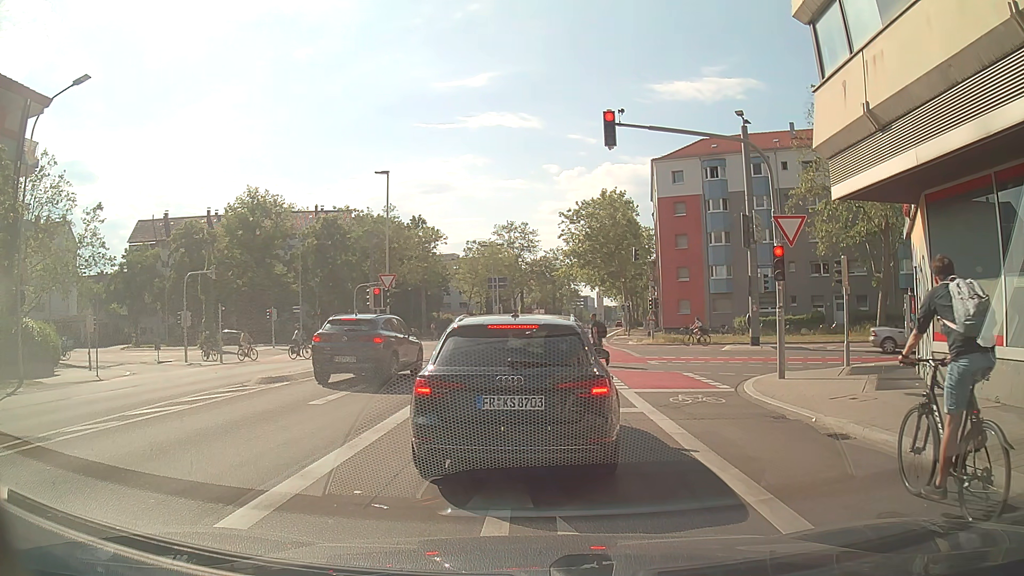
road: secondary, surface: asphalt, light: Day
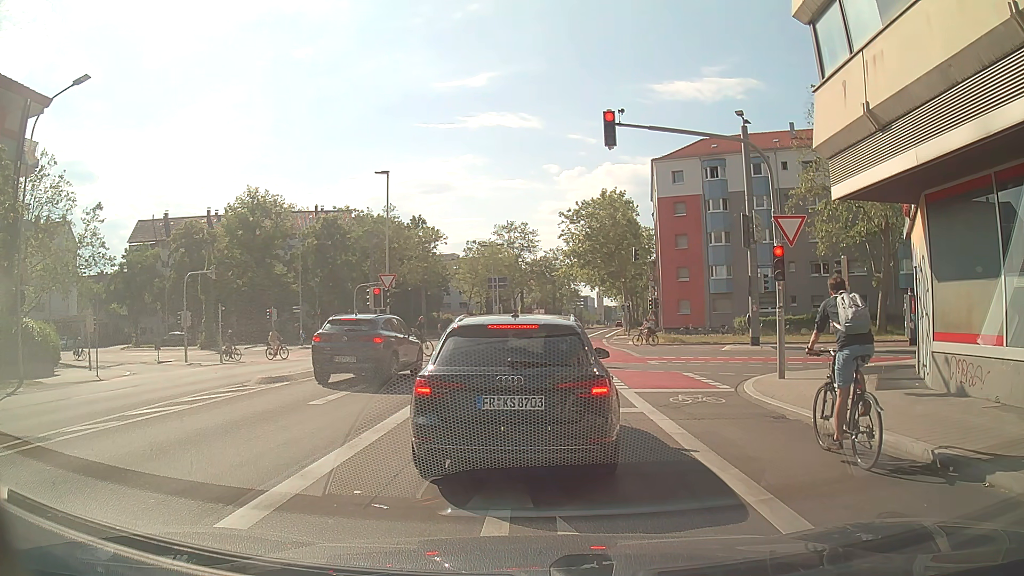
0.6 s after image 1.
(0.0, 0.0) m; 0°
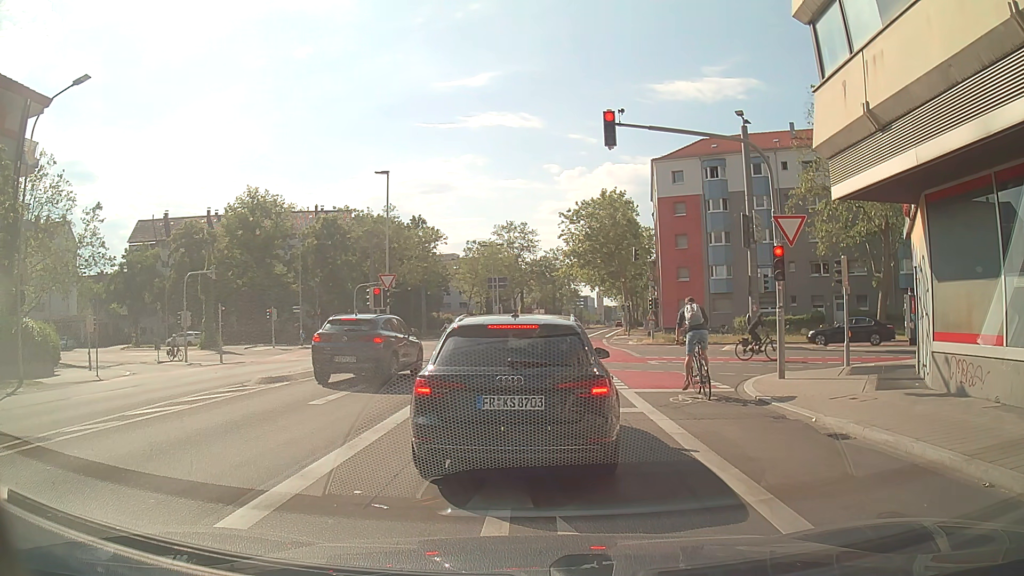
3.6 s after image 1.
(0.0, 0.0) m; 0°
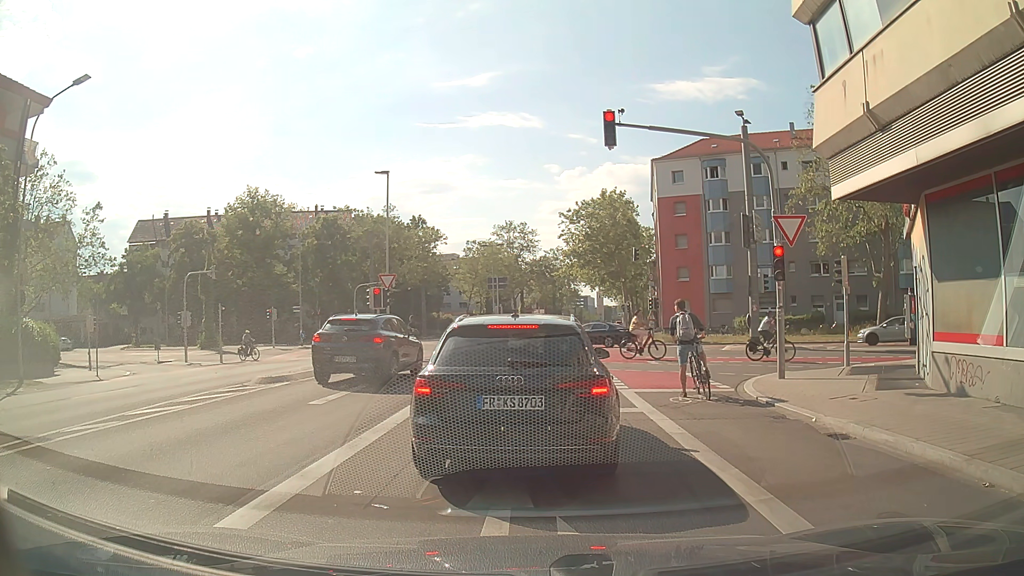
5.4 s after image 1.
(0.0, 0.0) m; 0°
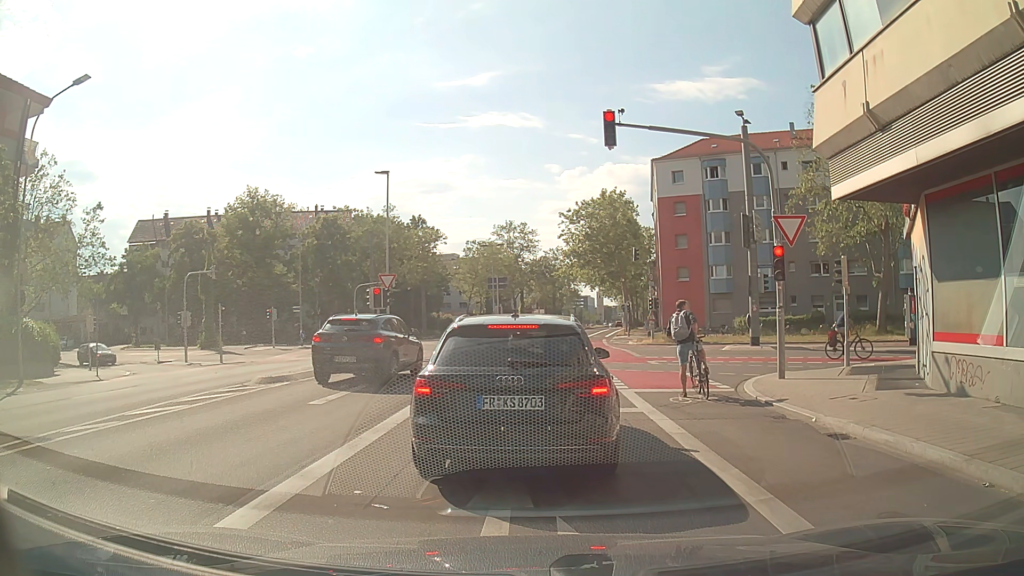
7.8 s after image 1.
(0.0, 0.0) m; 0°
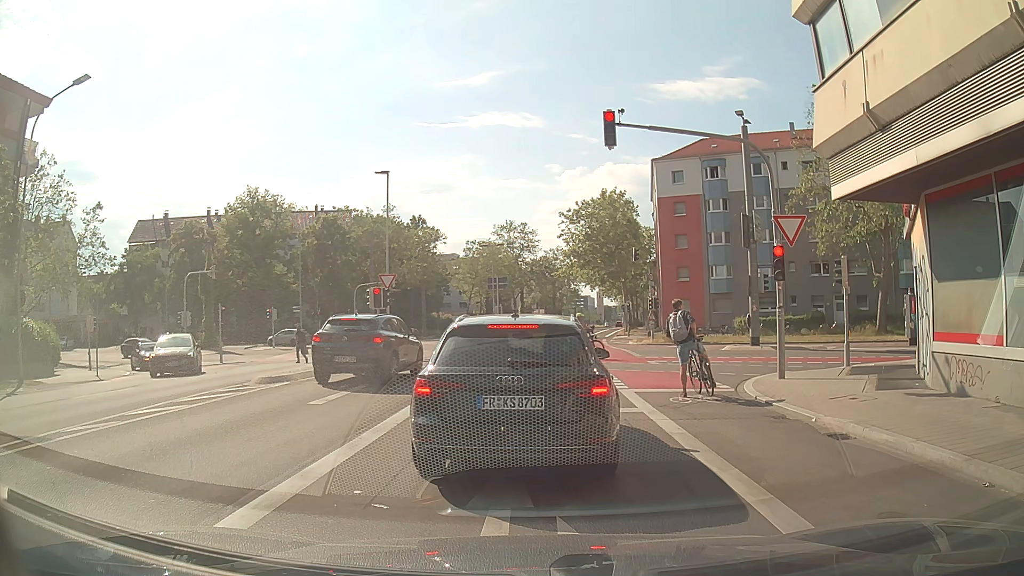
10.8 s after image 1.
(0.0, 0.0) m; 0°
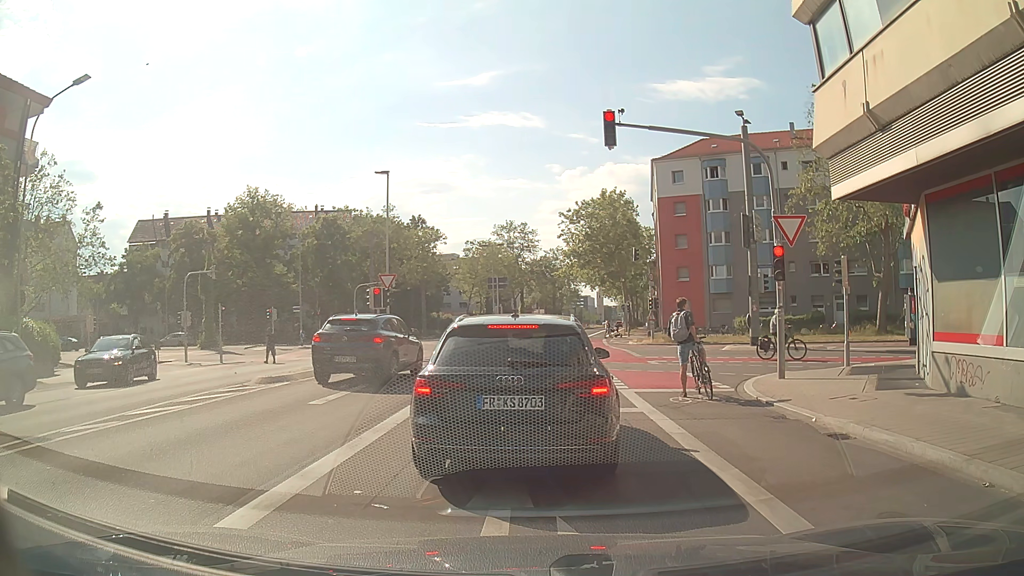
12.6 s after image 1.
(0.0, 0.0) m; 0°
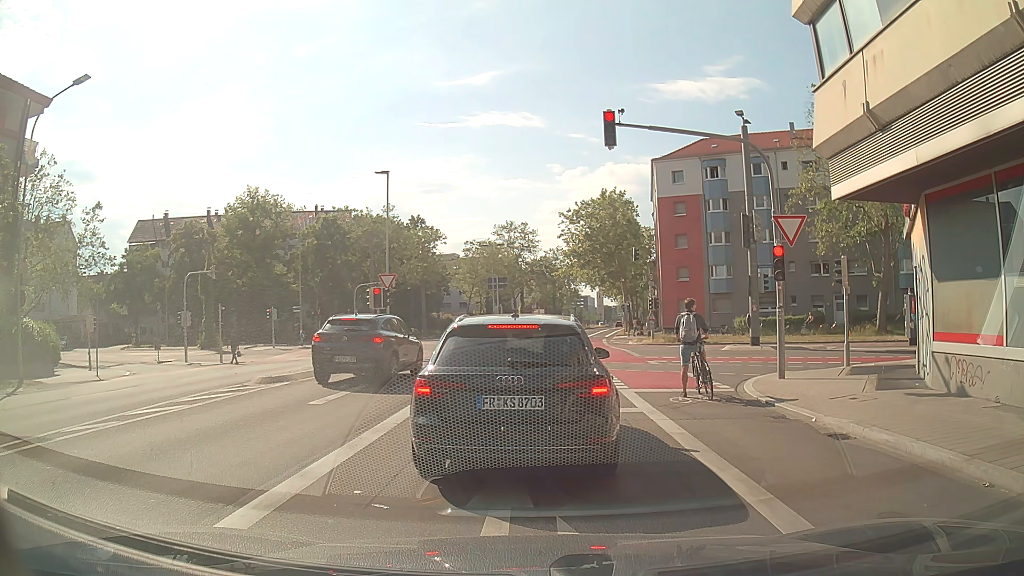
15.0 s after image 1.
(0.0, 0.0) m; 0°
(+1, +10) (+1, +20) (+2, +30) (+3, +40) (+4, +50) (+6, +60) (+7, +70) (+9, +79) (+12, +89) (+14, +99) m
